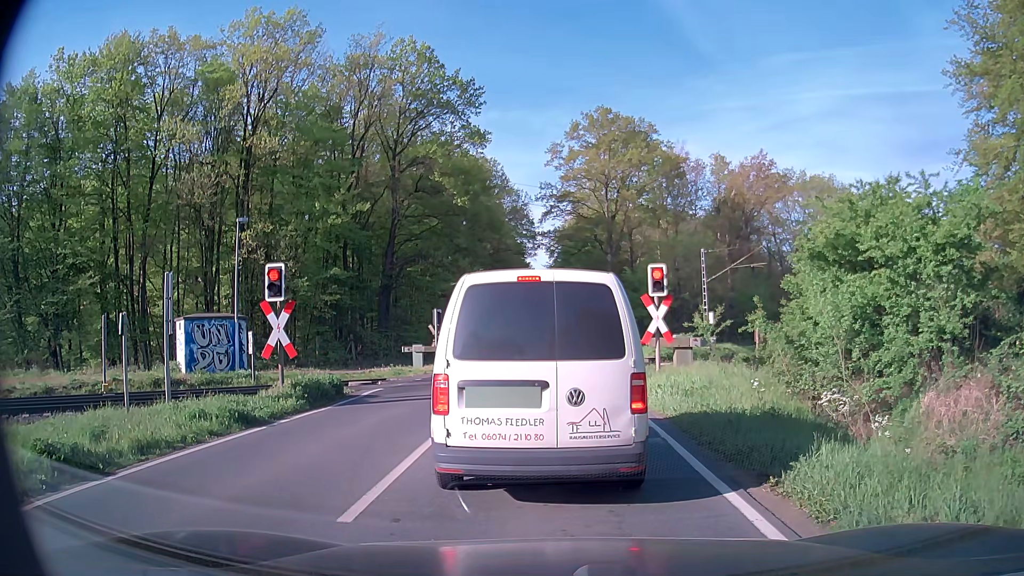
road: secondary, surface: asphalt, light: Day
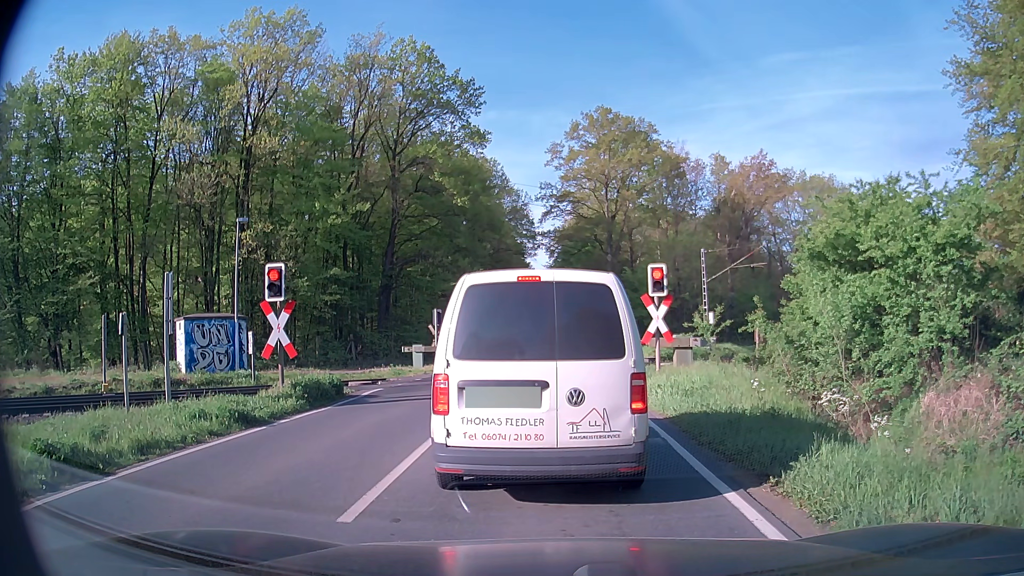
(0.0, 0.0) m; 0°
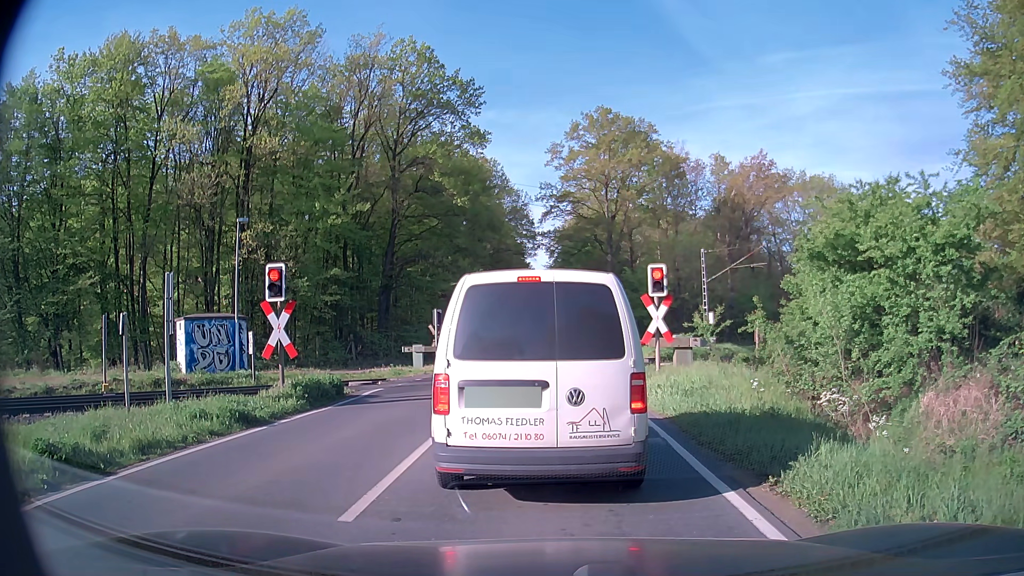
(0.0, 0.0) m; 0°
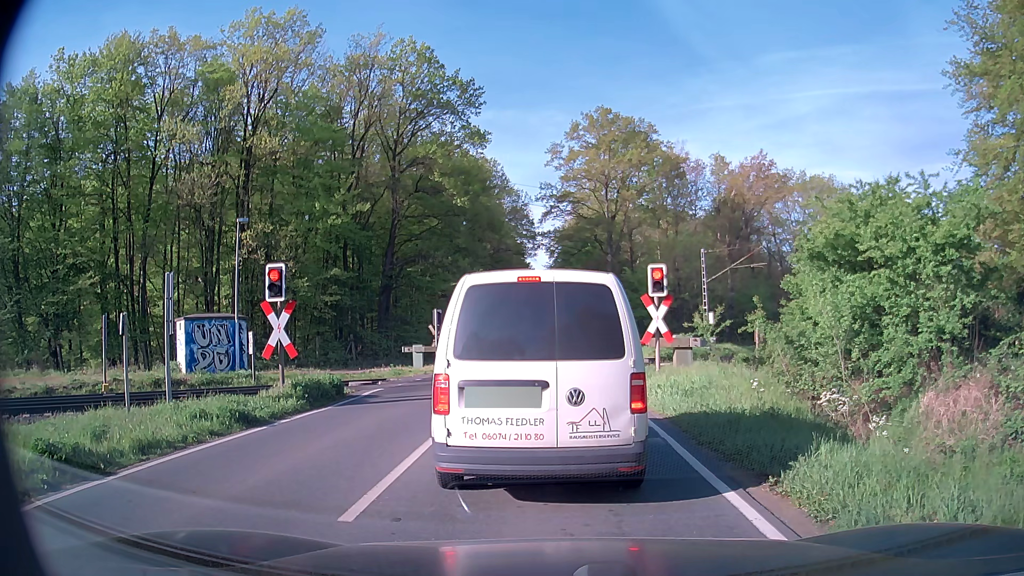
(0.0, +0.1) m; 0°
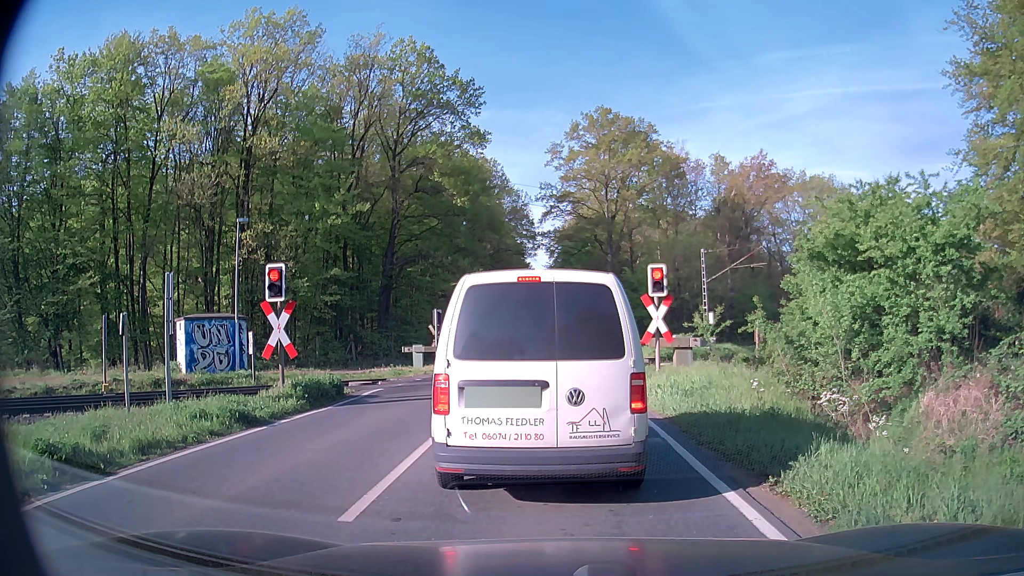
(0.0, 0.0) m; 0°
